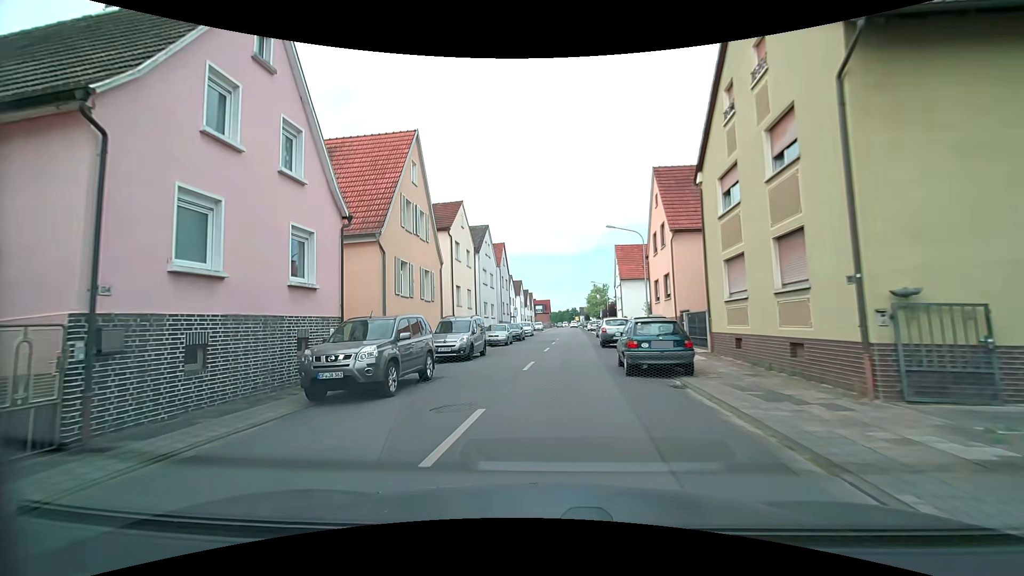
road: tertiary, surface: asphalt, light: Day
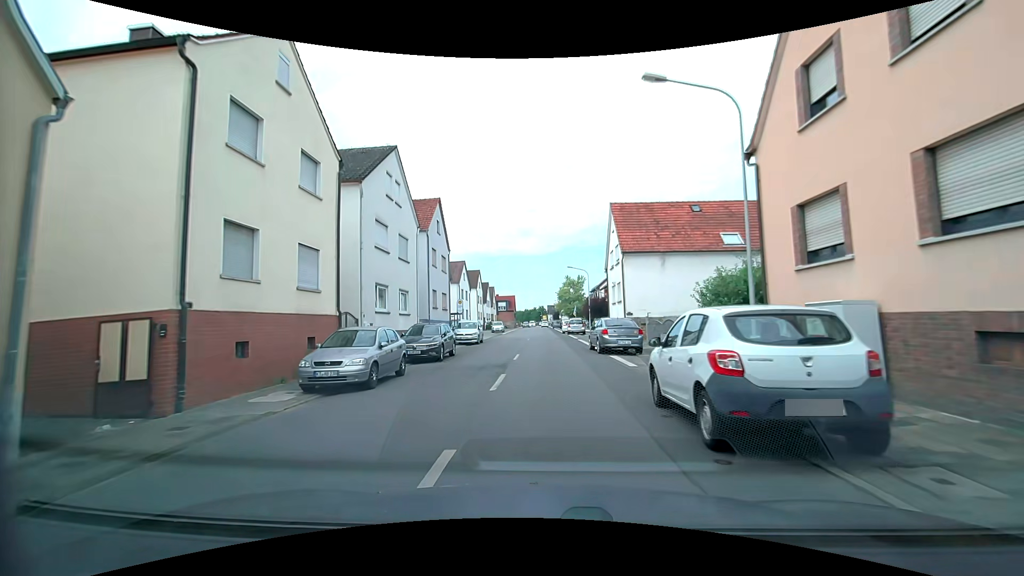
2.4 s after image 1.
(+0.7, +21.0) m; +3°
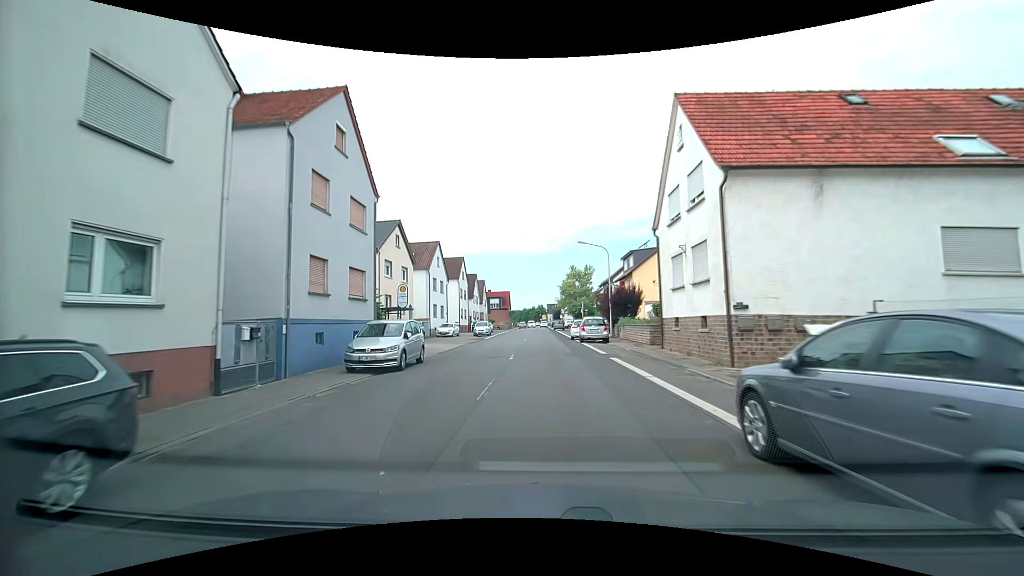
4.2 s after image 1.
(+0.1, +18.3) m; 0°
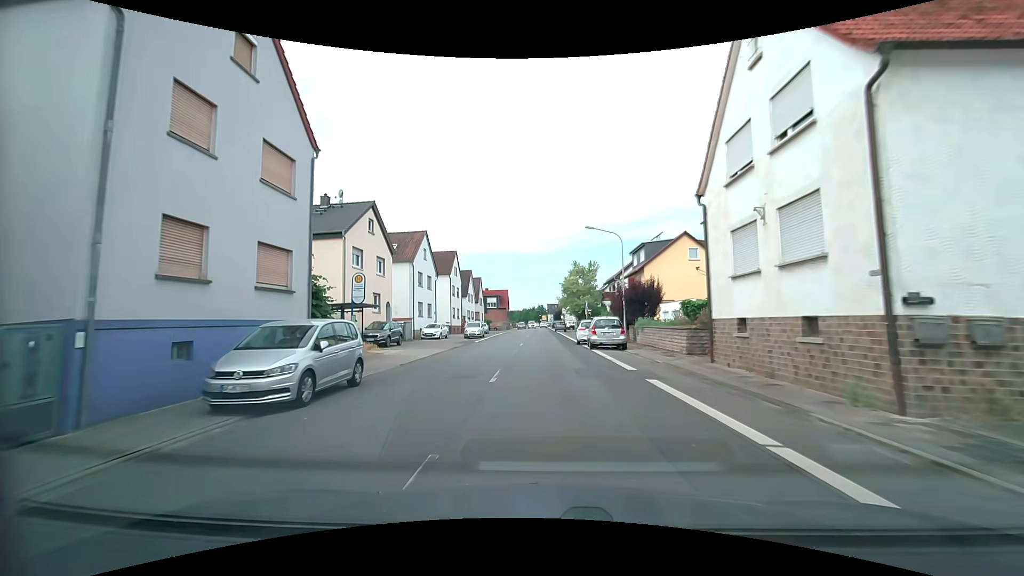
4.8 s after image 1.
(0.0, +6.6) m; 0°
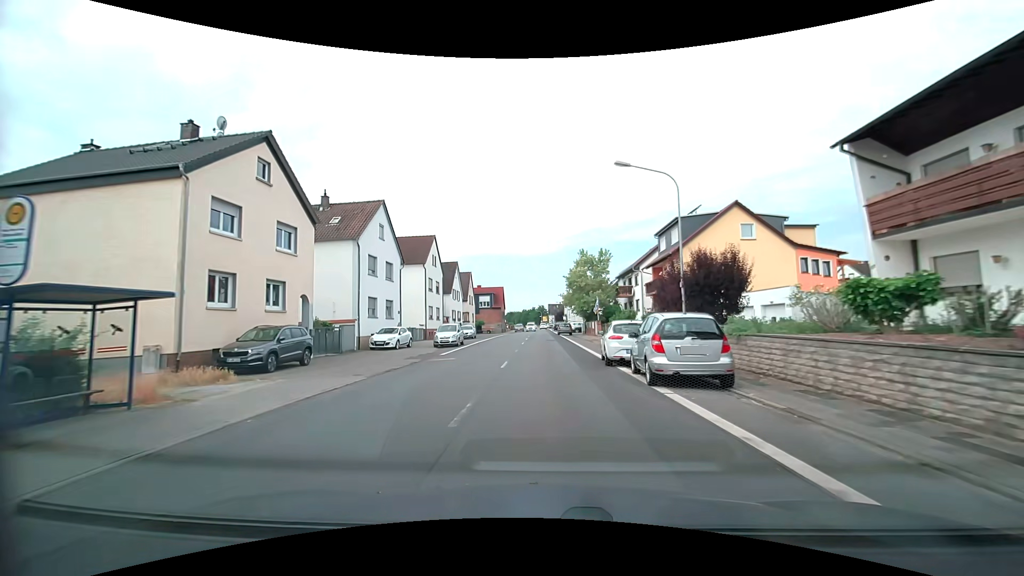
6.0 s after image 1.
(0.0, +13.6) m; 0°
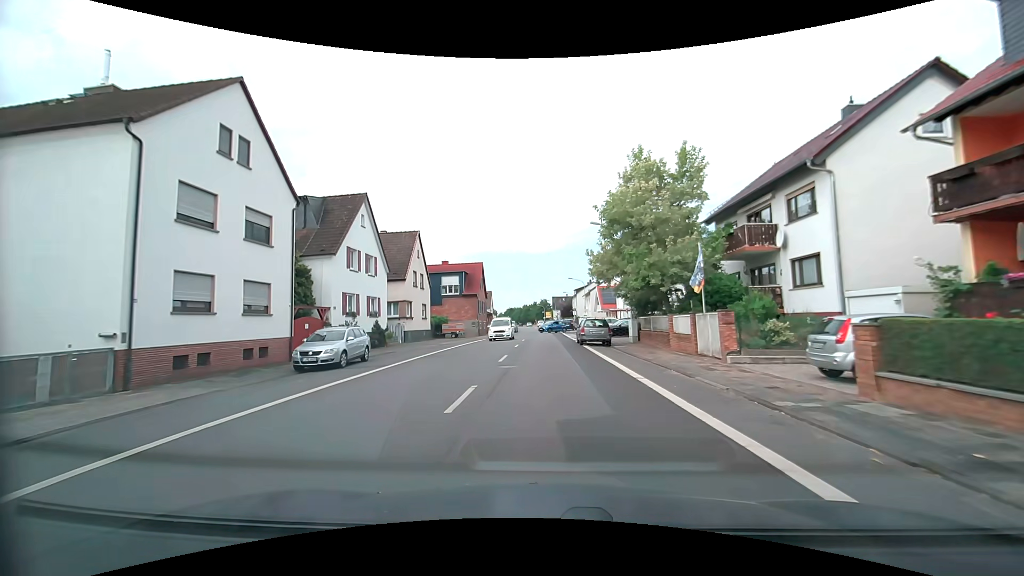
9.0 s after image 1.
(-0.3, +35.2) m; 0°
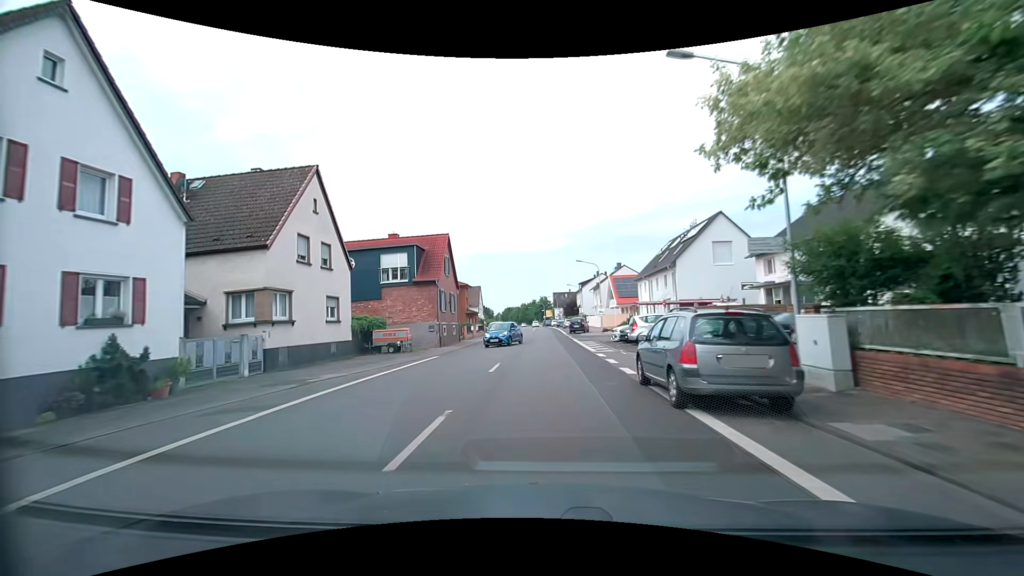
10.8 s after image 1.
(-0.1, +20.5) m; -1°
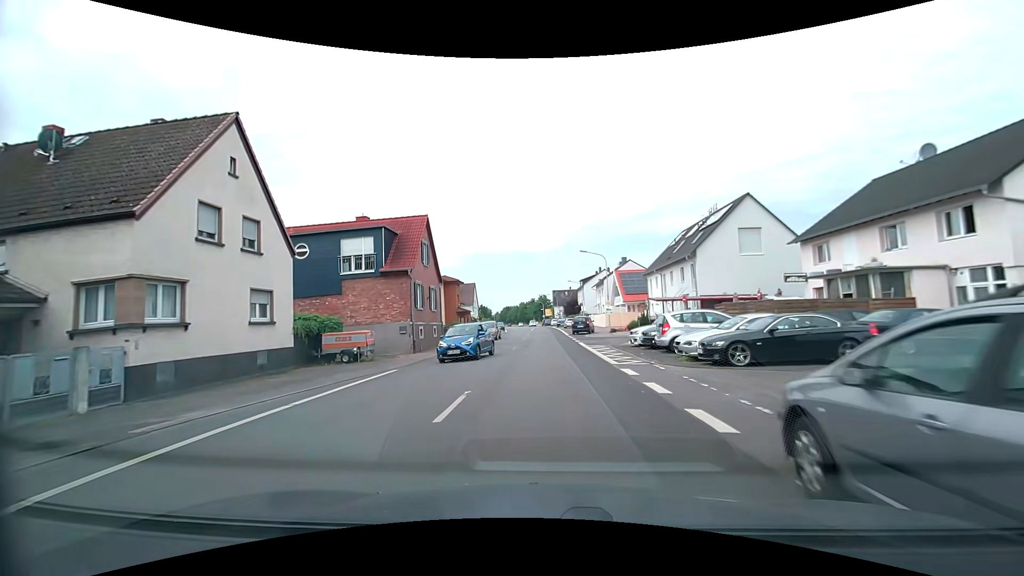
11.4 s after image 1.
(0.0, +6.8) m; 0°
